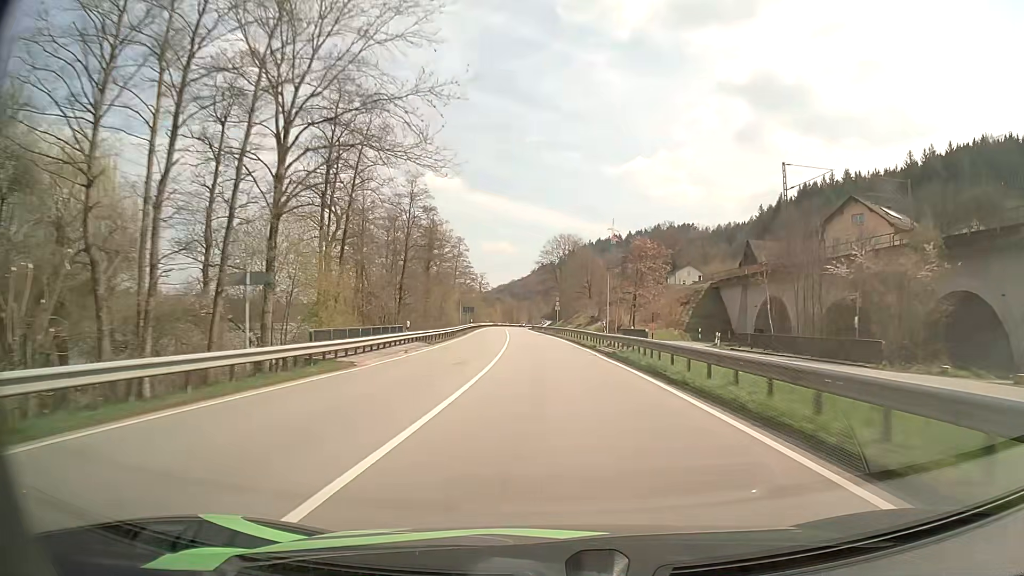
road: primary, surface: asphalt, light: Day
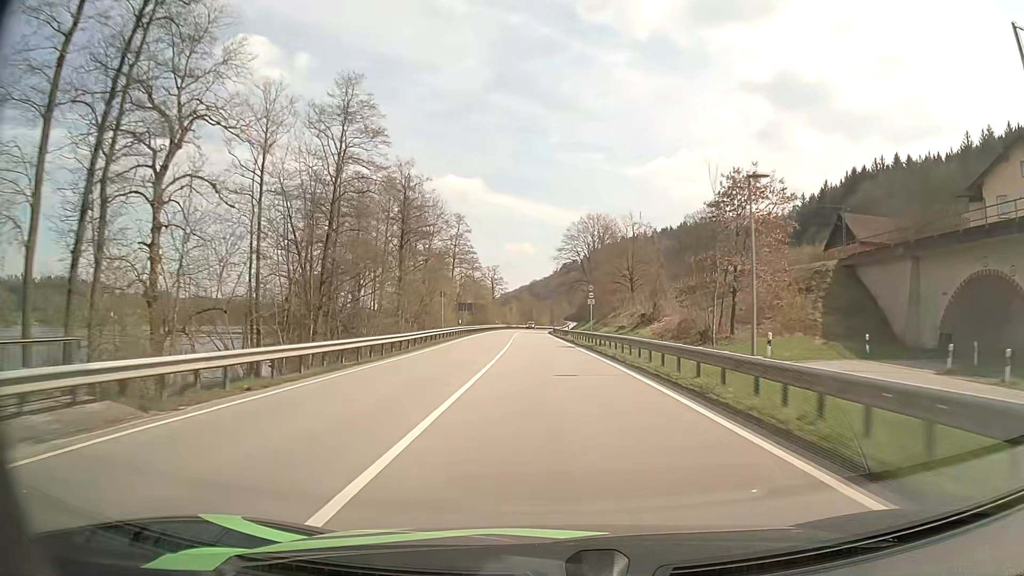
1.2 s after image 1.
(-0.5, +29.9) m; -2°
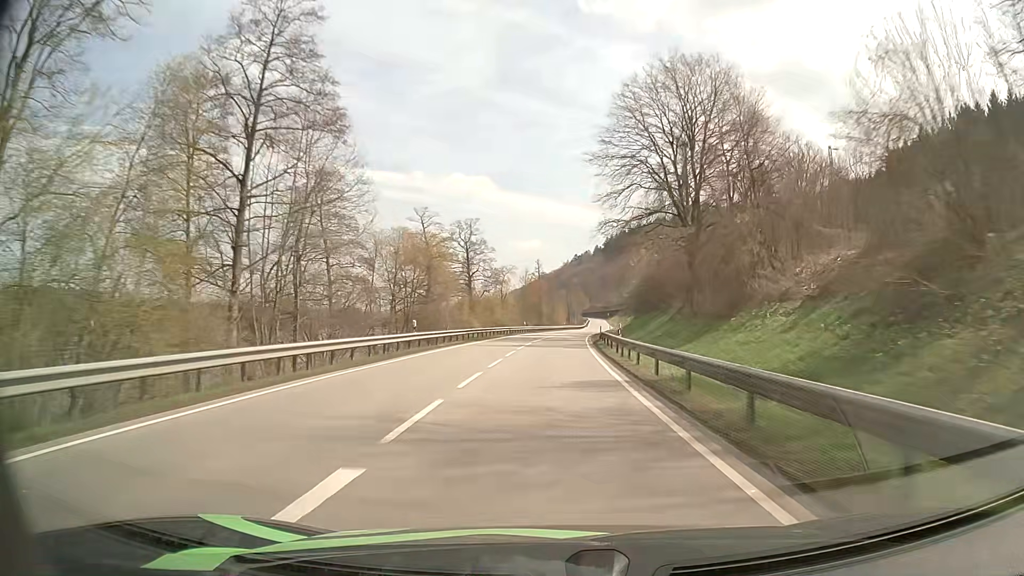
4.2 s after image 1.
(-1.7, +74.8) m; -1°
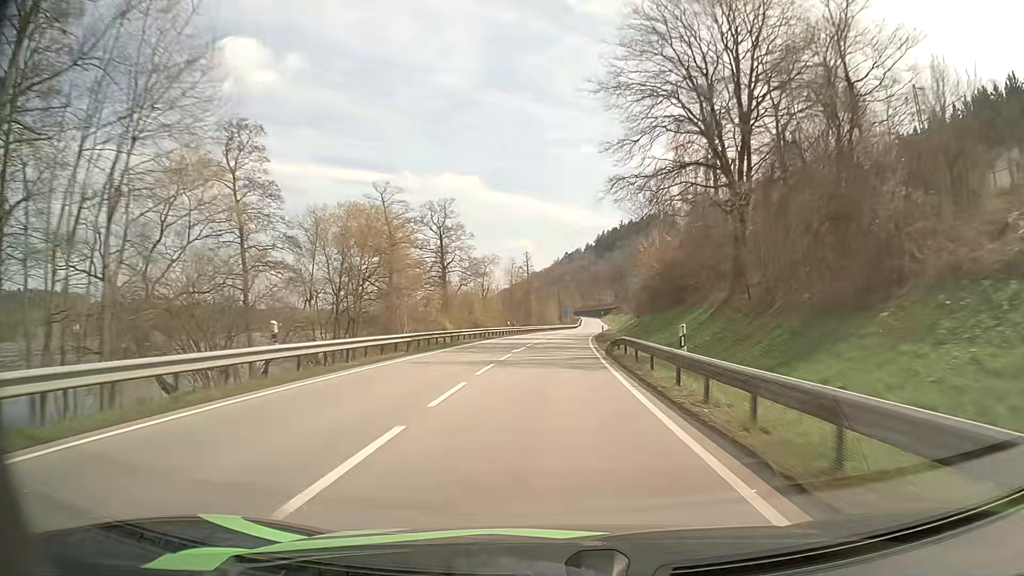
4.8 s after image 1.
(+0.1, +14.9) m; +1°
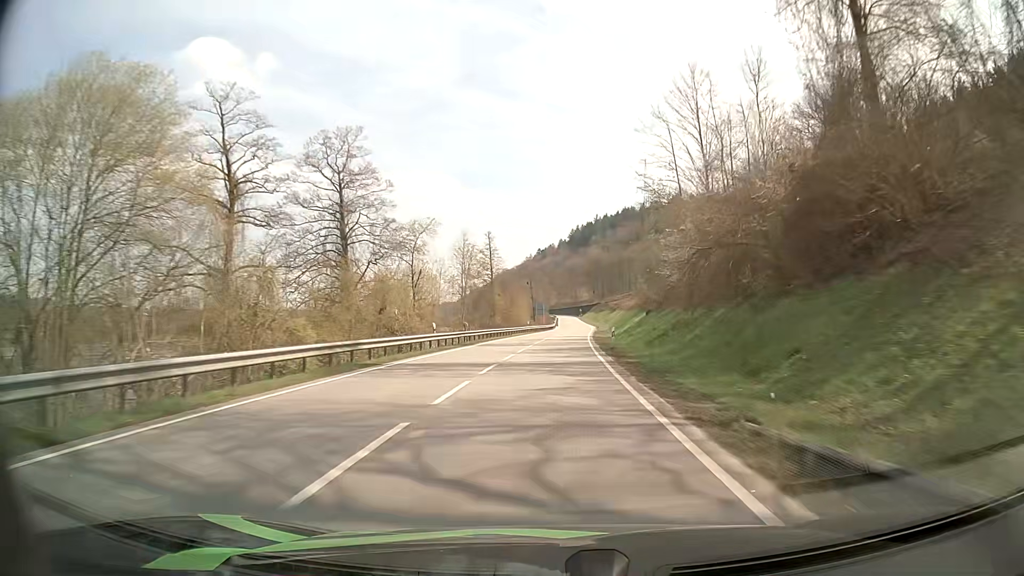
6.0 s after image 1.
(+0.5, +29.7) m; +2°
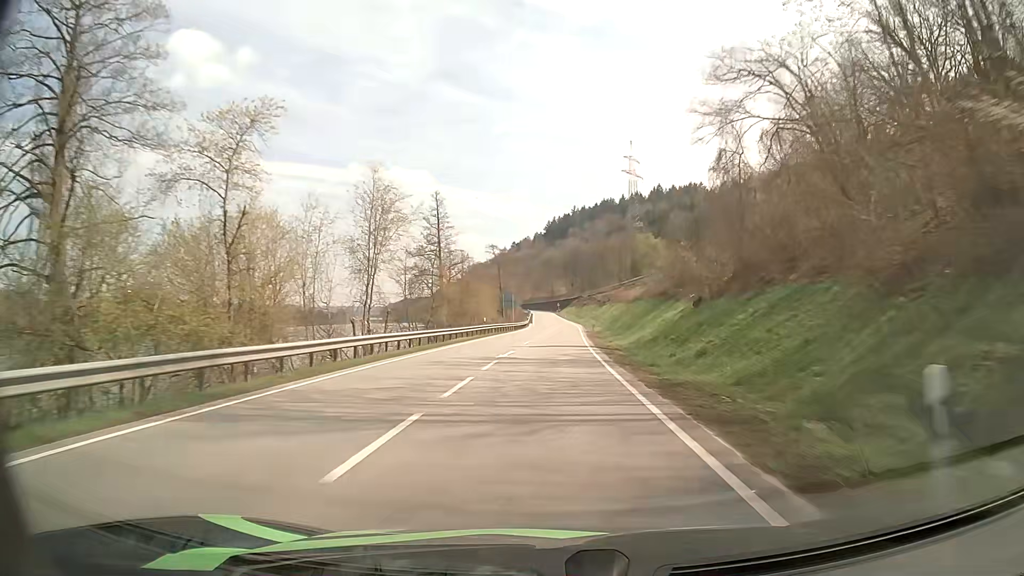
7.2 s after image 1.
(+0.5, +29.3) m; +2°
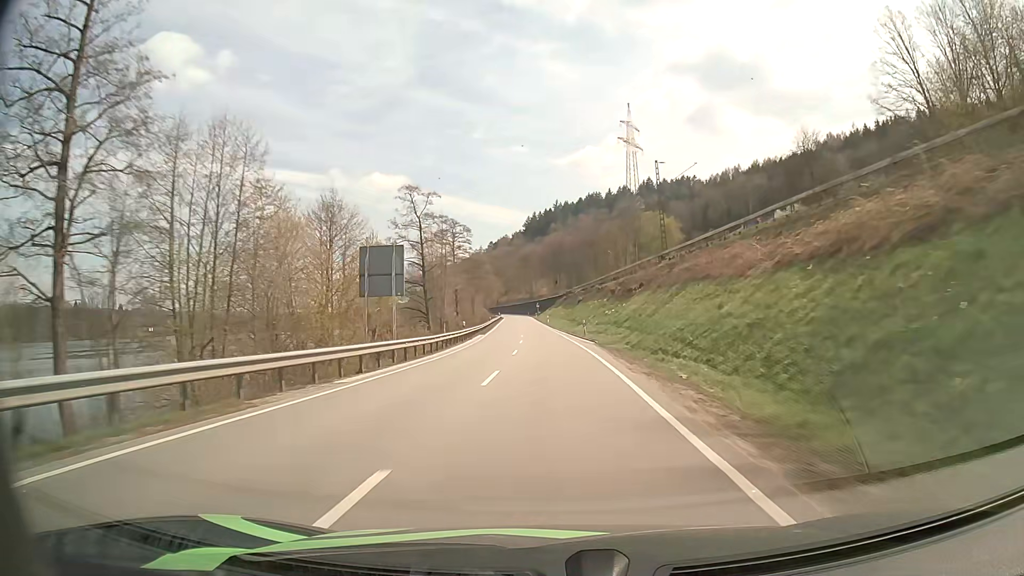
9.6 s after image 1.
(+1.4, +57.7) m; +2°
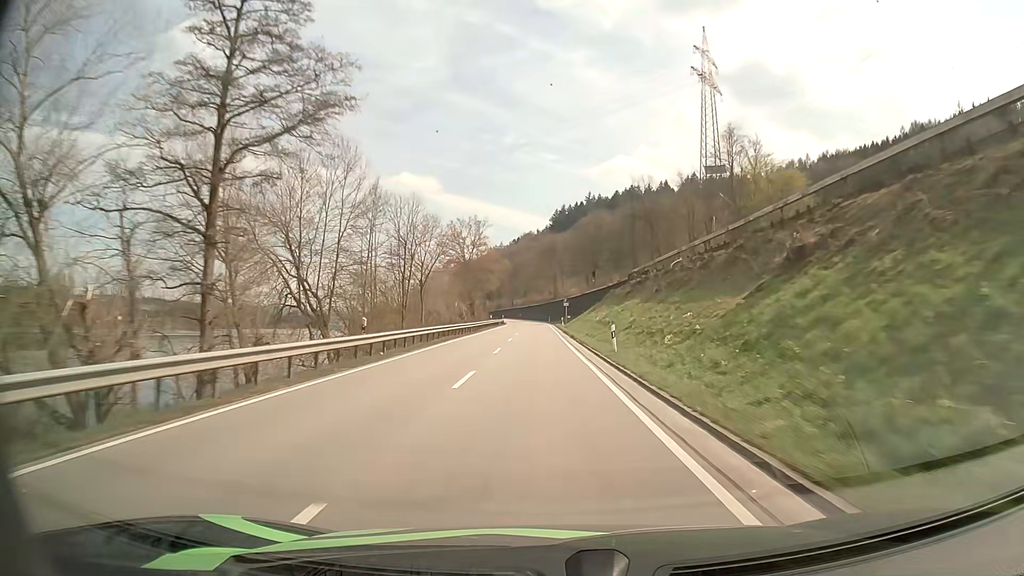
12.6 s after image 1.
(-1.5, +73.0) m; -2°
(0, +10) (0, +20) (0, +30) (0, +40) (0, +50) (-1, +60) (-1, +70) (-1, +80) (-1, +90) (-1, +100) m
